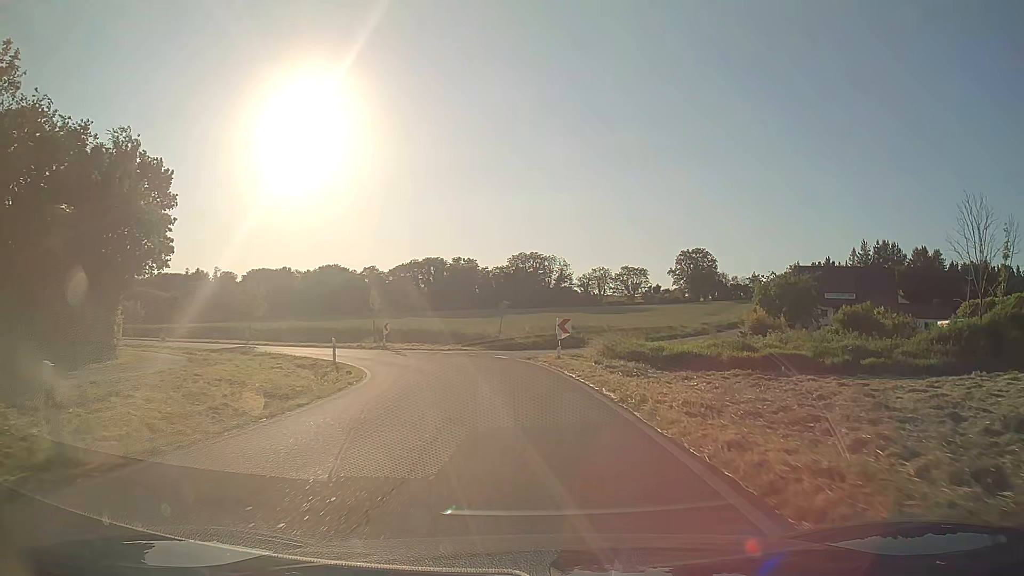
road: tertiary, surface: asphalt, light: Day
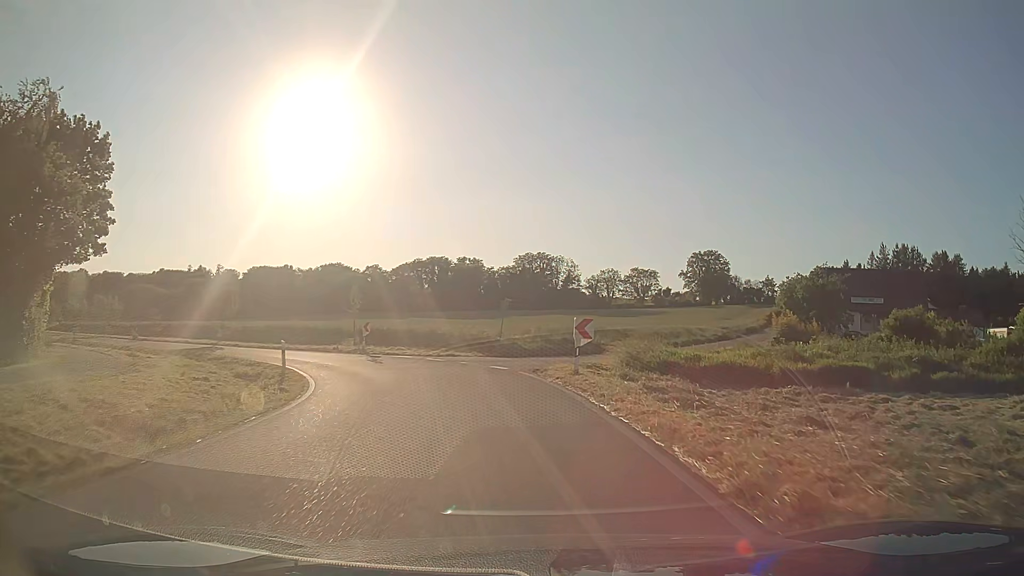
(0.0, +6.5) m; -1°
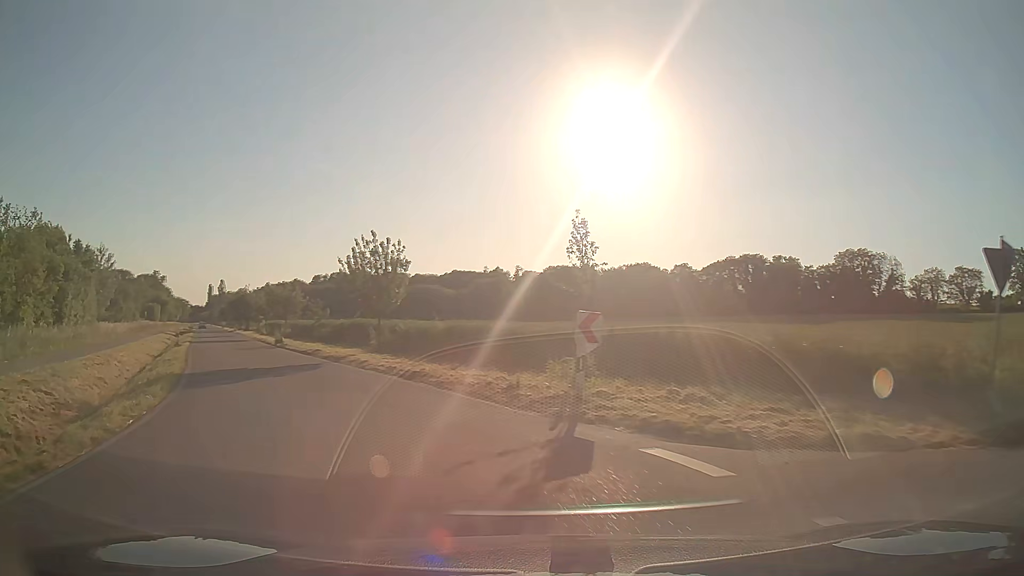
(-3.3, +23.6) m; -25°
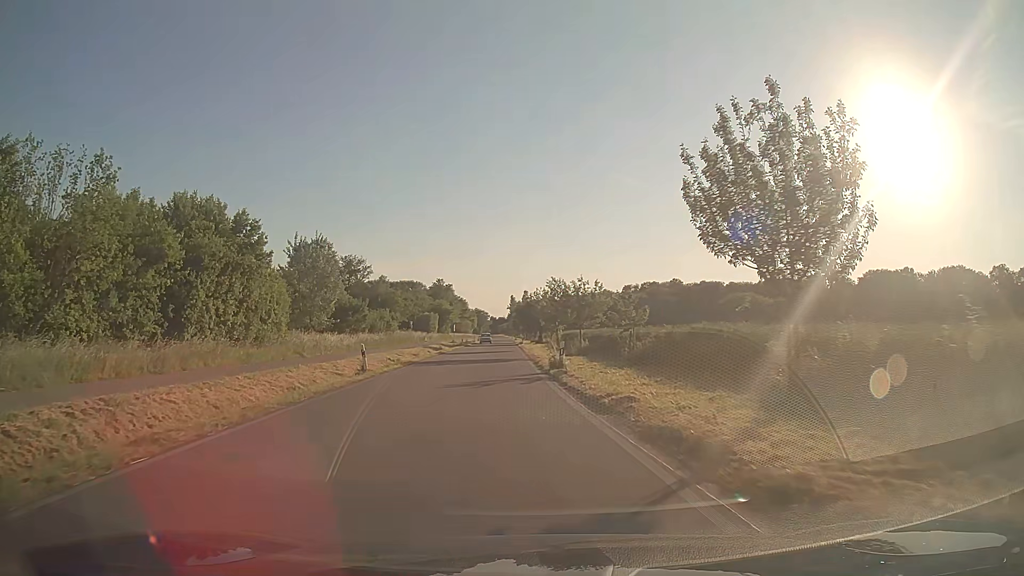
(-5.4, +18.3) m; -27°
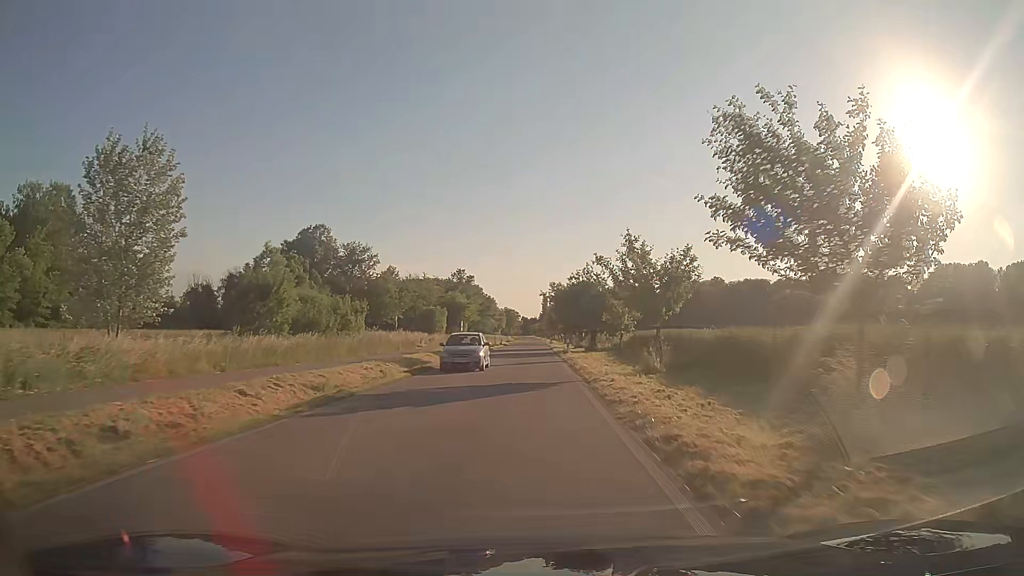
(-1.3, +31.8) m; -3°
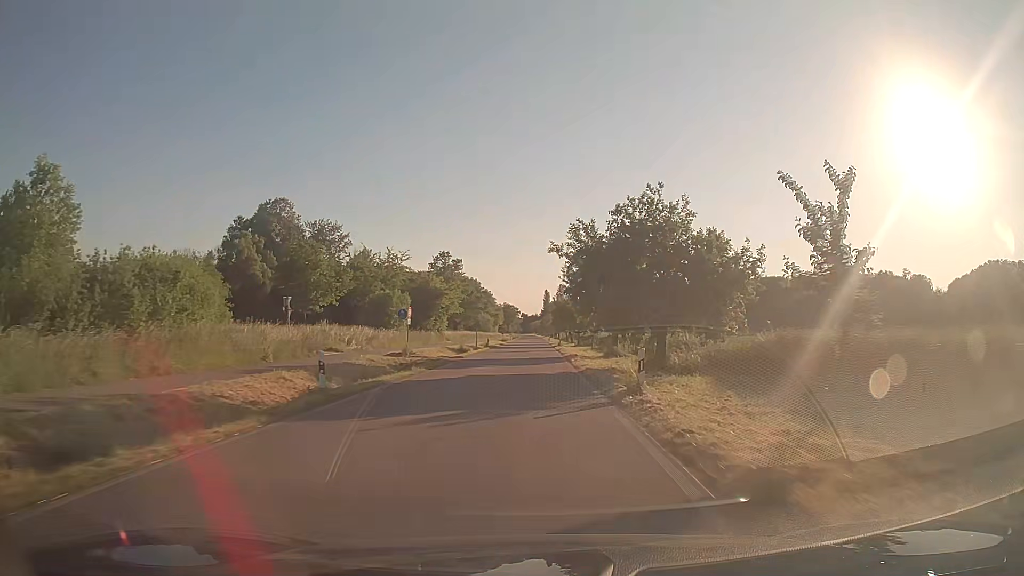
(0.0, +28.5) m; 0°
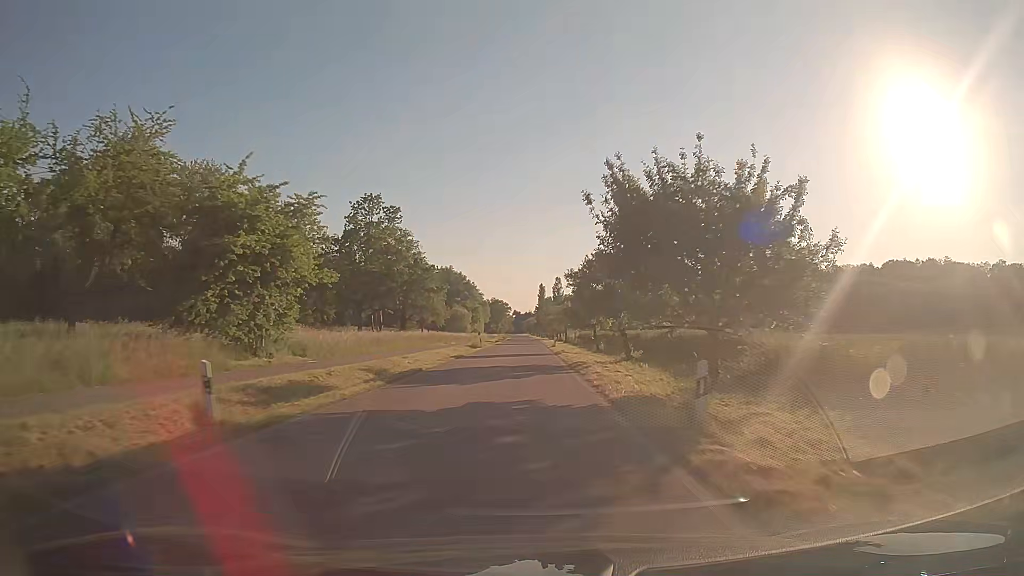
(+0.5, +55.1) m; +1°
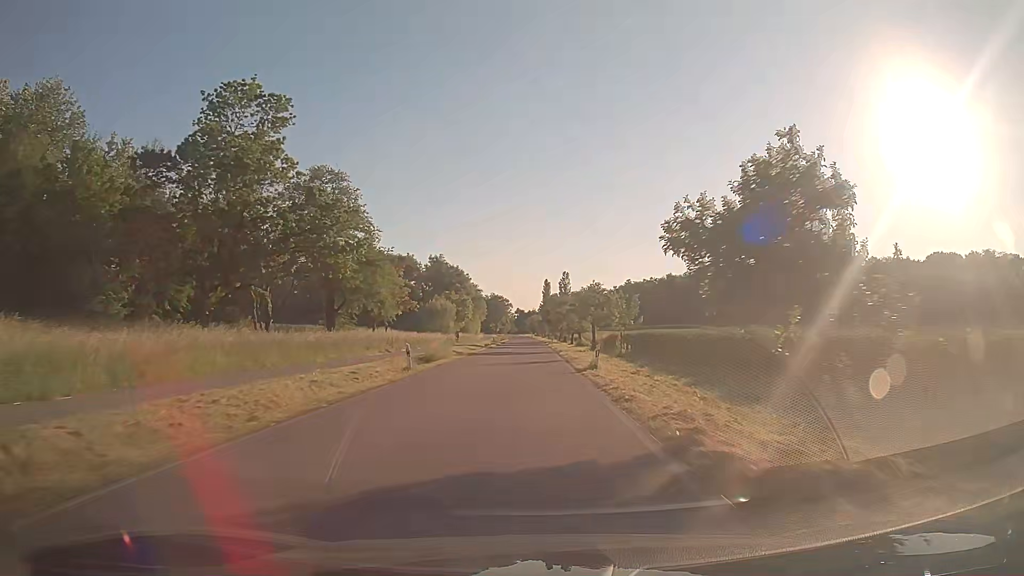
(-0.1, +36.8) m; 0°
(0, +10) (0, +20) (0, +30) (0, +40) (0, +50) (0, +60) (0, +70) (0, +80) (-1, +90) (-1, +100) m
